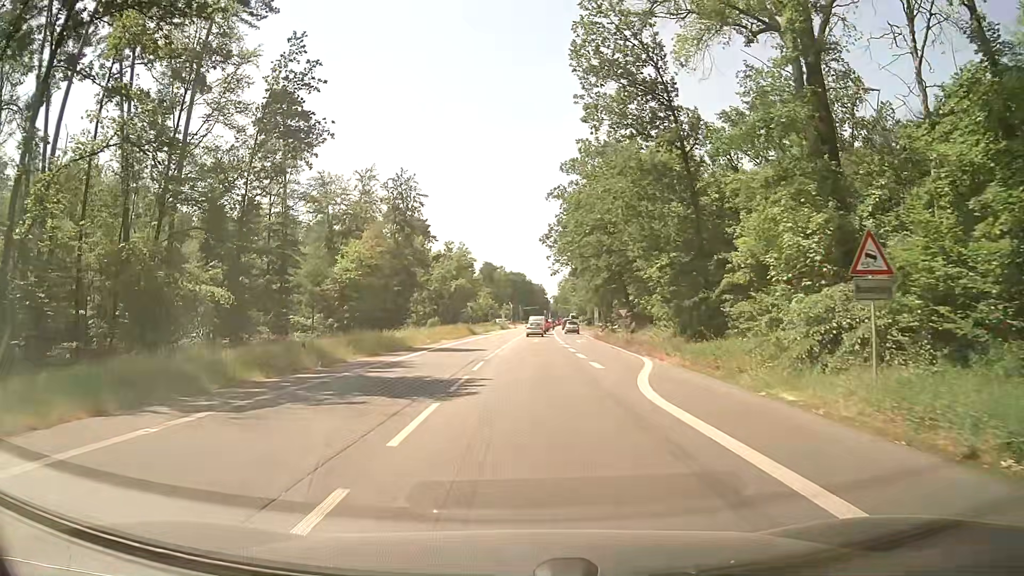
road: secondary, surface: asphalt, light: Day
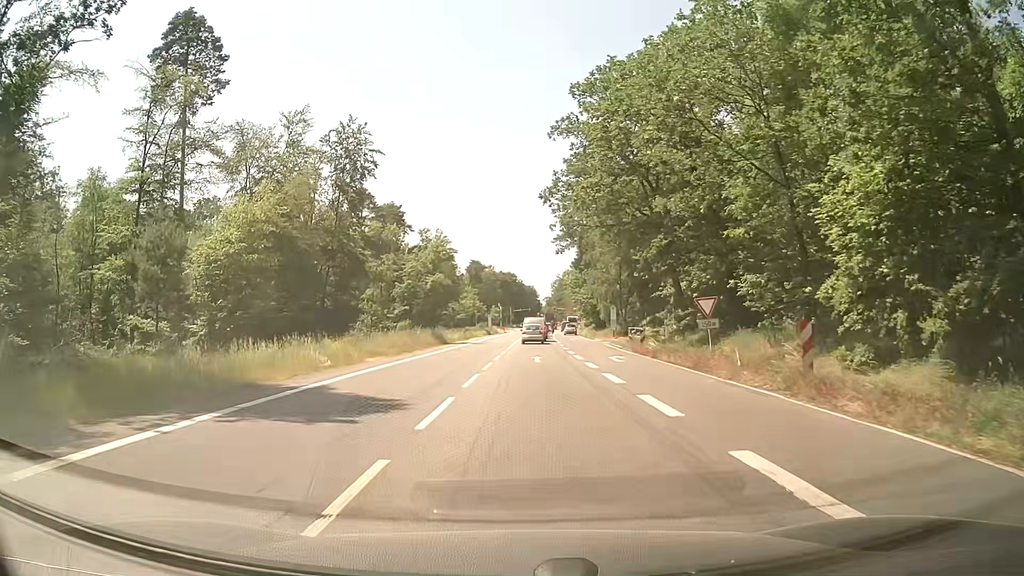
(+0.2, +22.3) m; +1°
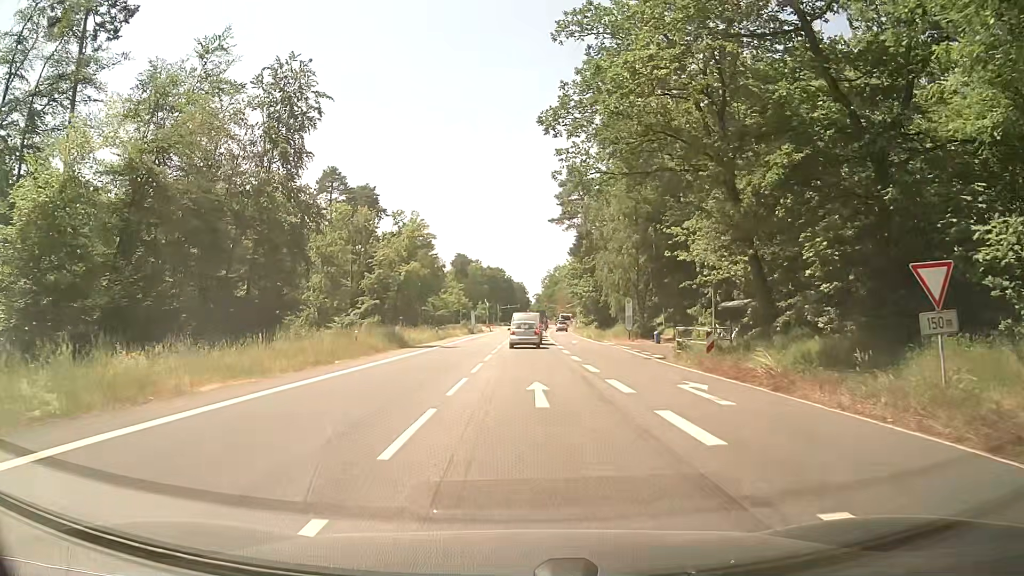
(+0.2, +14.5) m; +1°
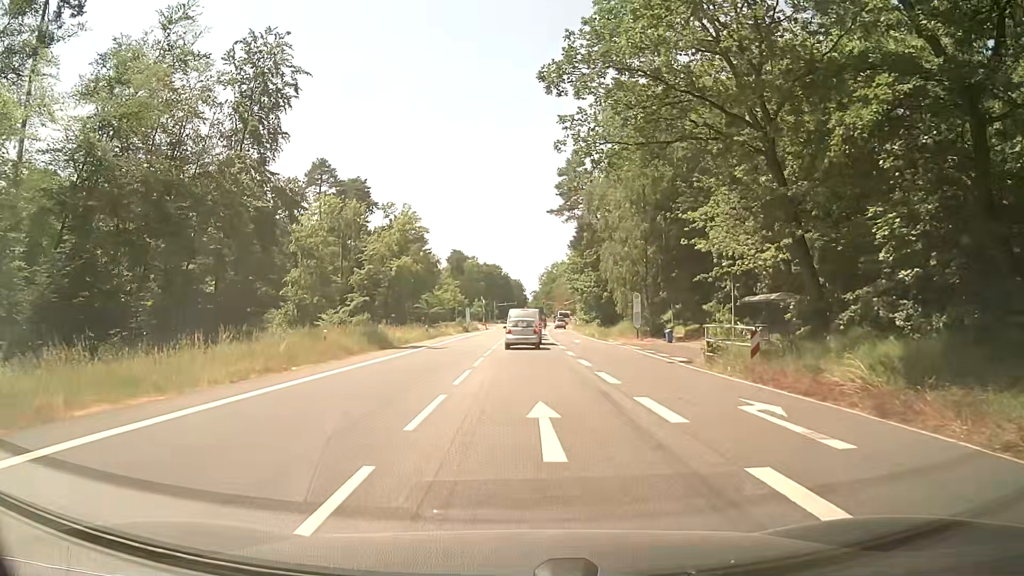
(0.0, +4.5) m; 0°
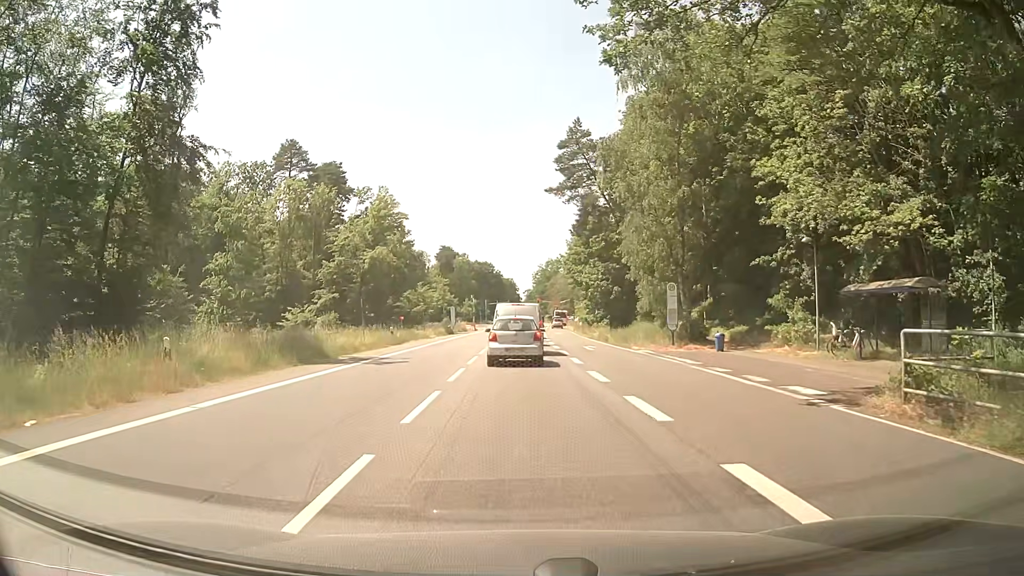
(+0.1, +11.7) m; +1°
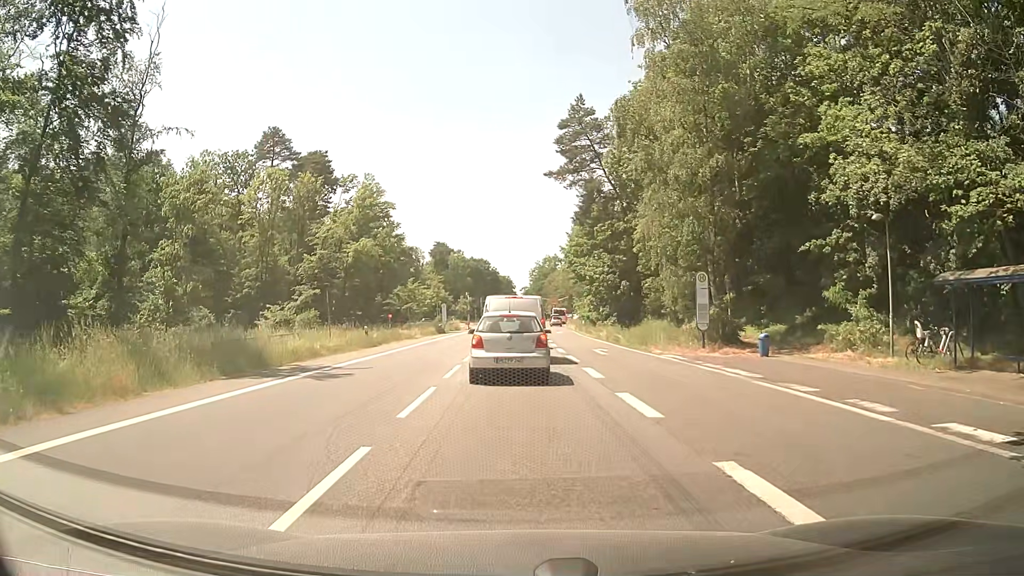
(0.0, +5.8) m; 0°
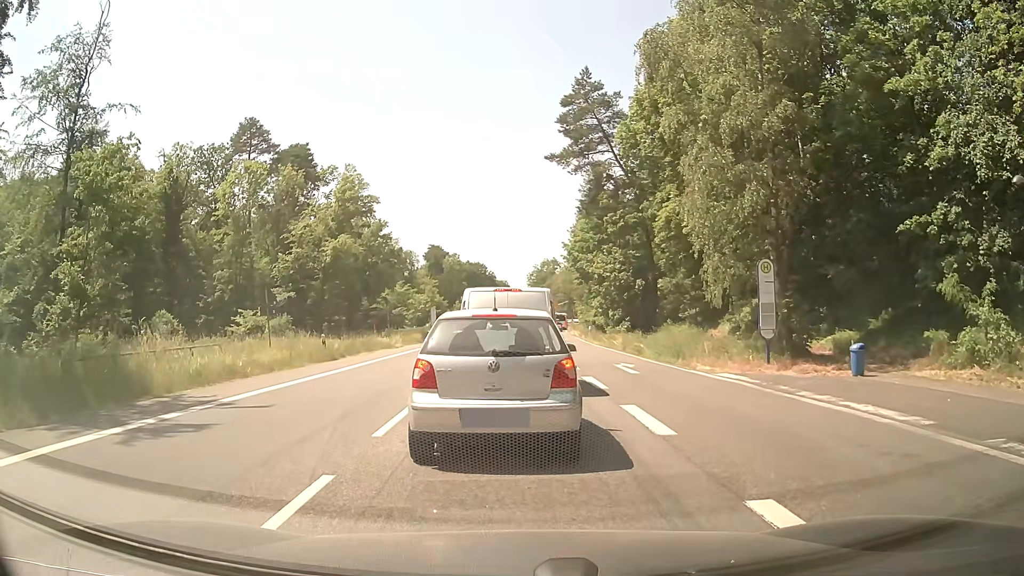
(0.0, +7.0) m; 0°
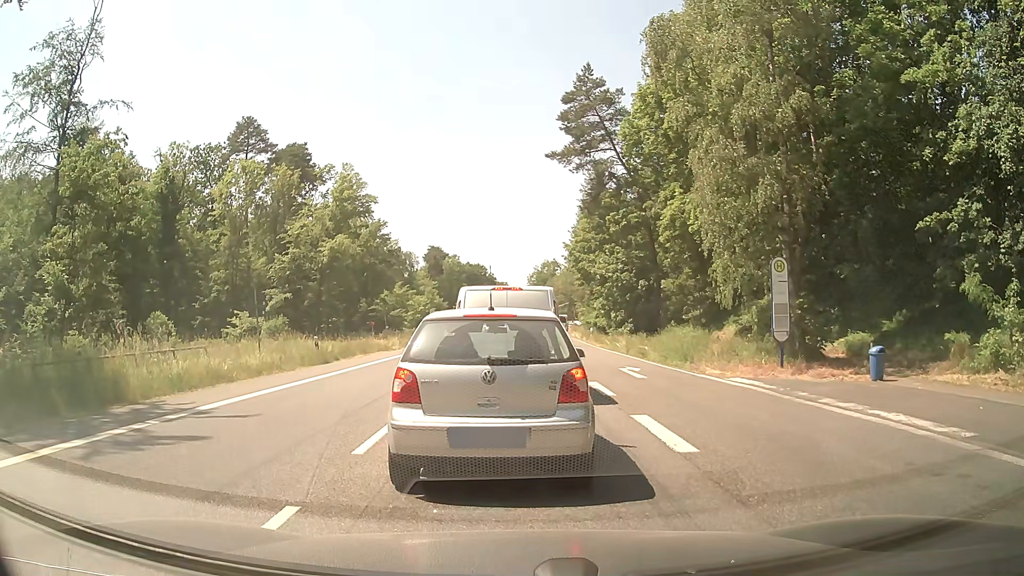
(0.0, +1.0) m; 0°
